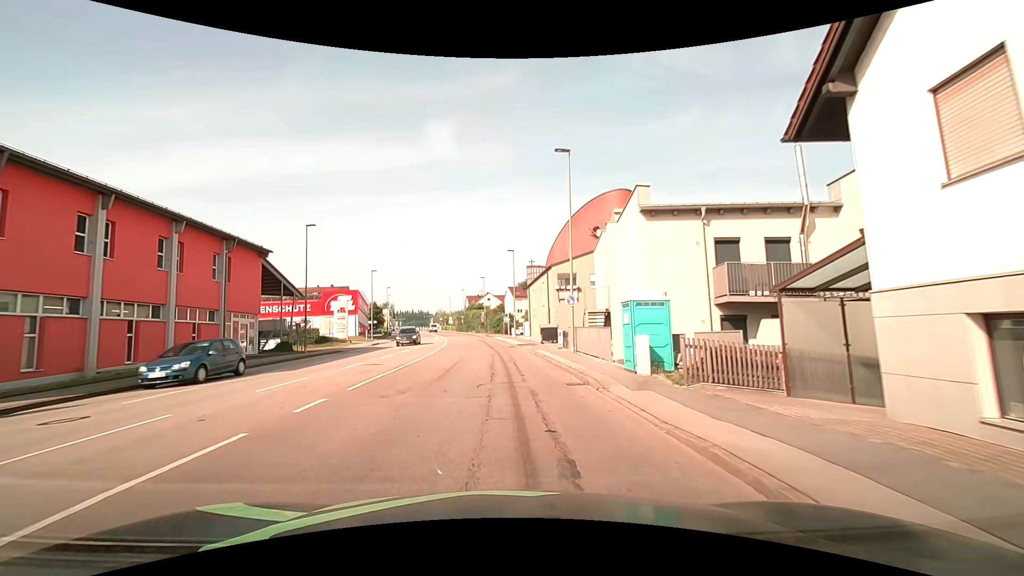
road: tertiary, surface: asphalt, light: Day
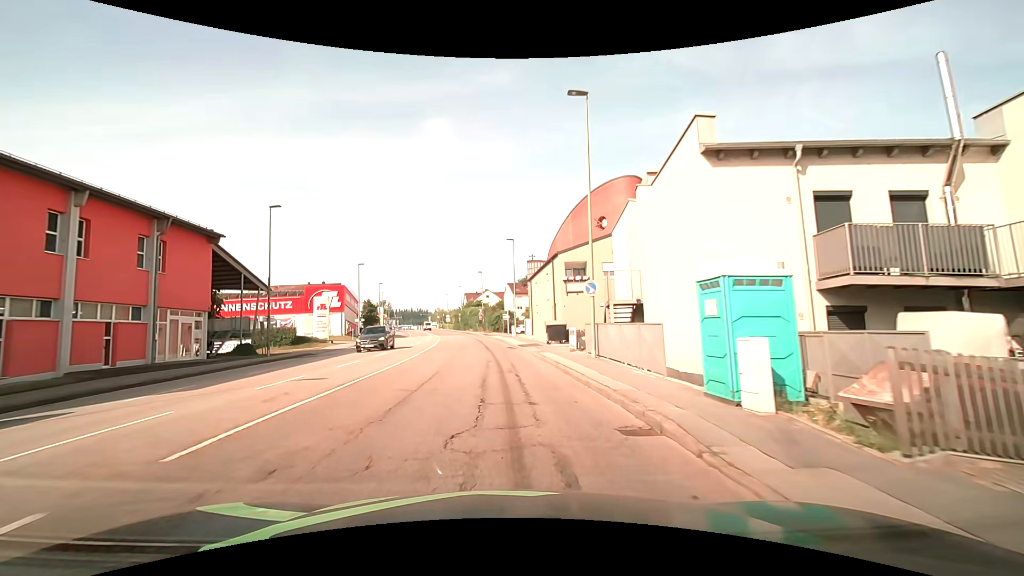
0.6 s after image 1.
(+0.1, +6.1) m; +1°
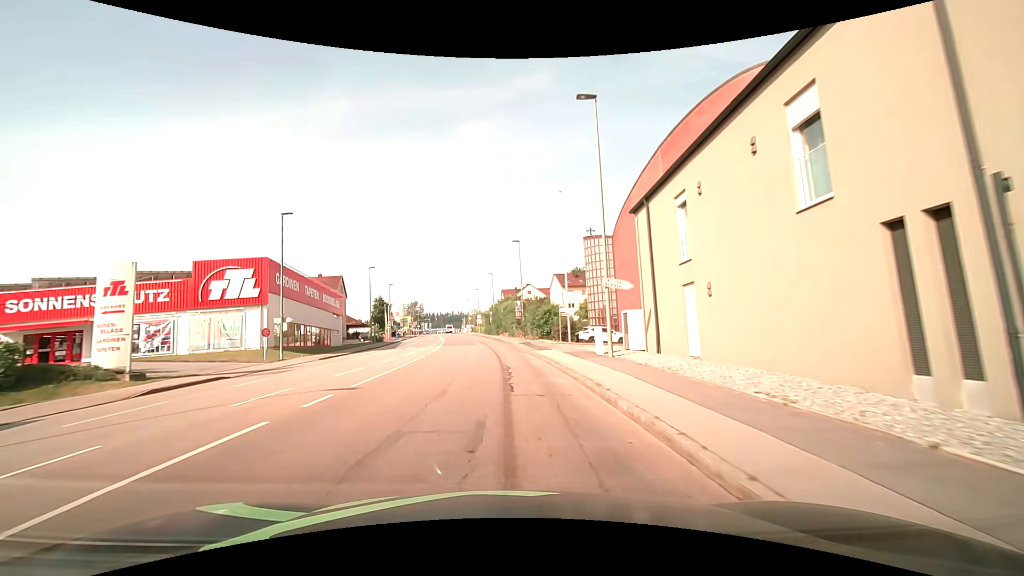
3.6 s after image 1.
(-1.2, +33.2) m; -5°
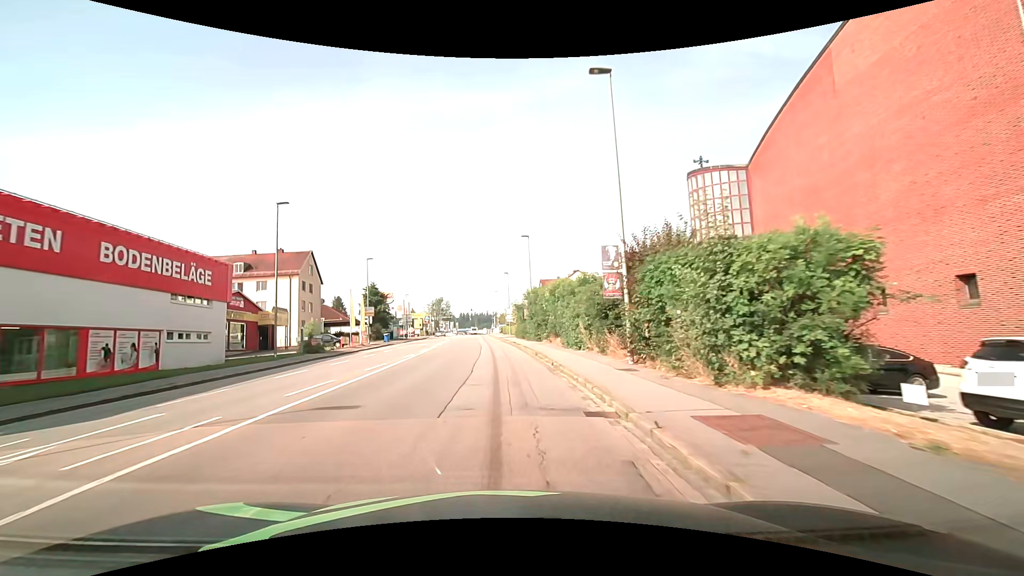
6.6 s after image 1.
(-0.9, +35.2) m; -4°
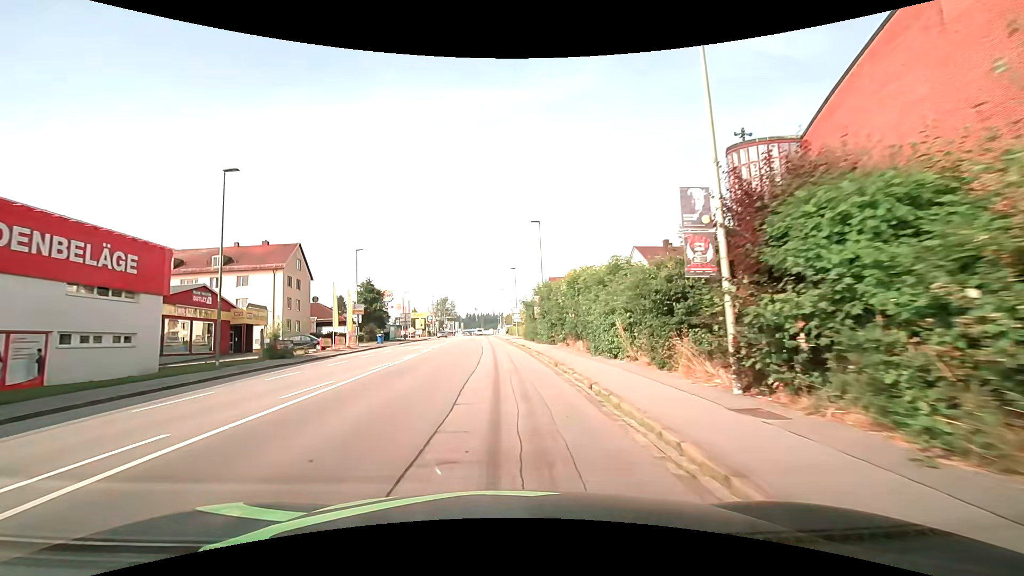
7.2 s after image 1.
(-0.1, +7.1) m; -1°
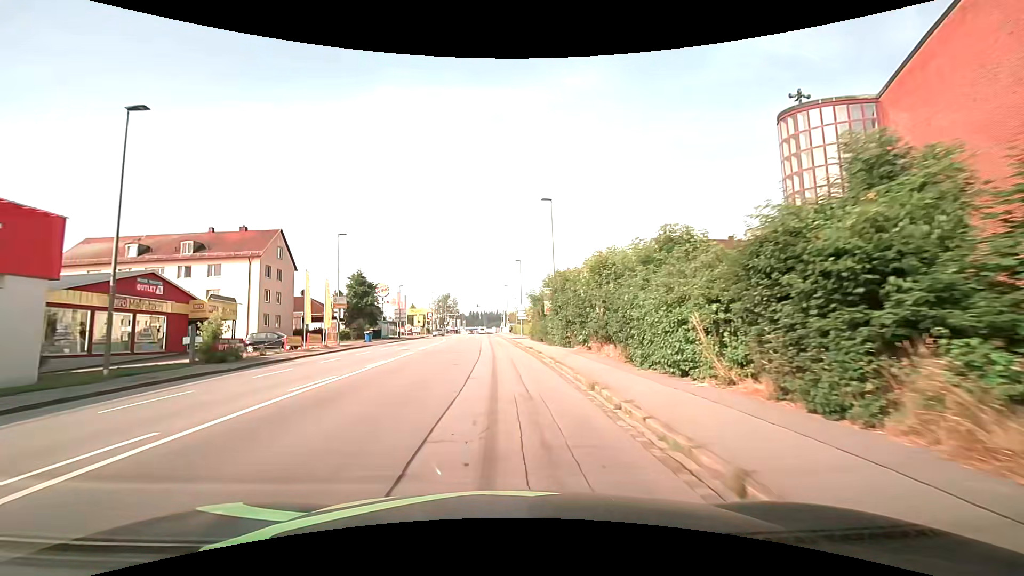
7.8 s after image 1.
(0.0, +7.0) m; 0°
(0, +10) (0, +20) (-1, +30) (-1, +40) (-1, +50) (-2, +60) (-2, +70) (-3, +80) (-3, +90) (-4, +100) m
